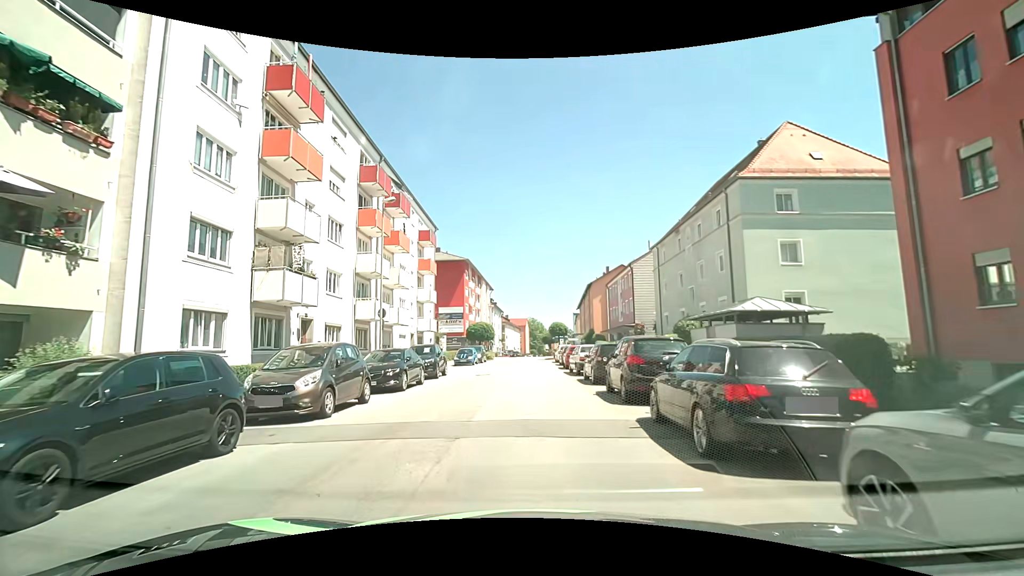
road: tertiary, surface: asphalt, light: Day
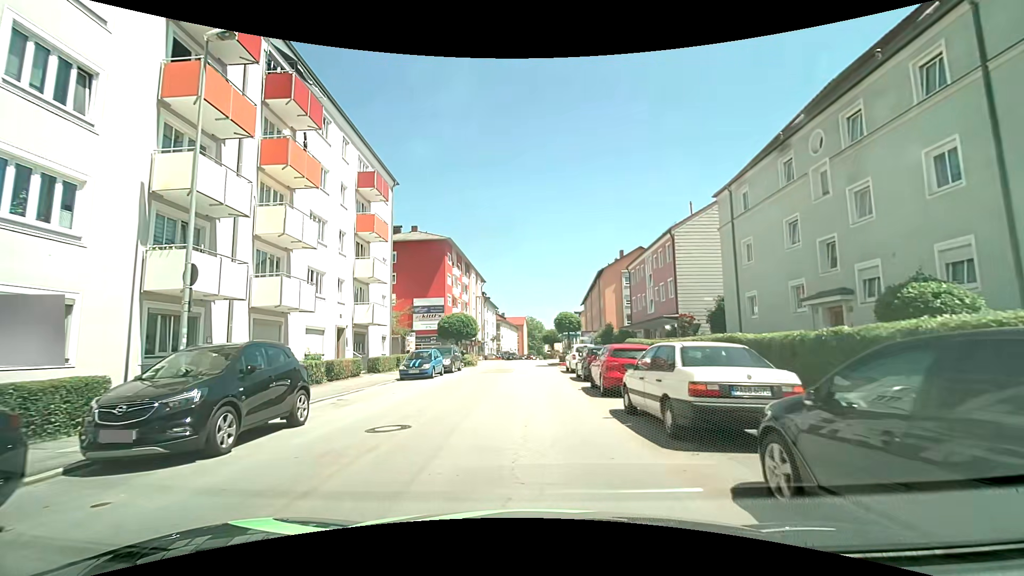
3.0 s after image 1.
(-0.1, +16.1) m; 0°
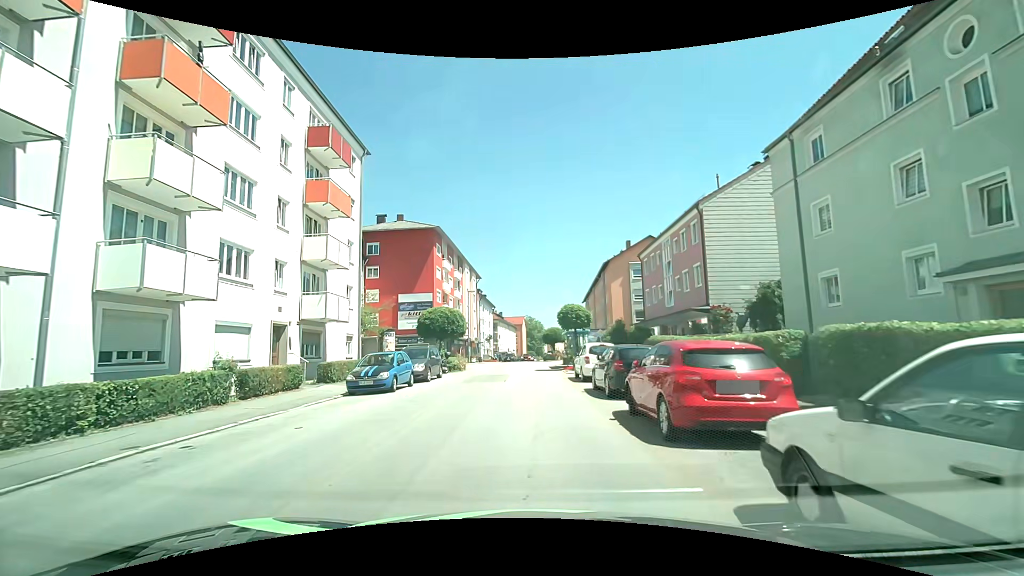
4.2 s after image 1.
(0.0, +6.7) m; 0°
(0, +10) (0, +20) (0, +30) (0, +40) (0, +50) (0, +60) (0, +70) (0, +80) (0, +90) (0, +100) m
